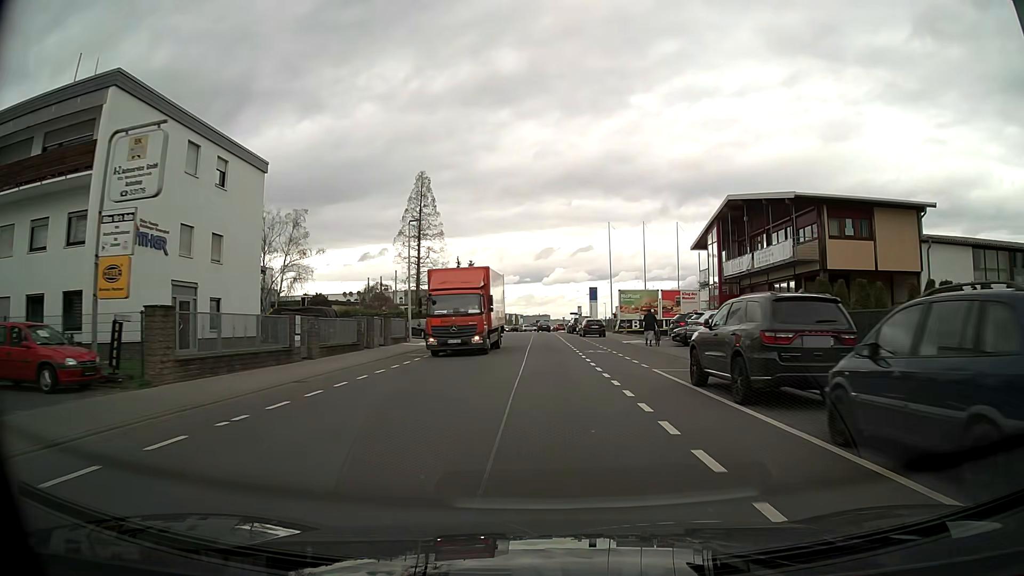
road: tertiary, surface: asphalt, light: Day
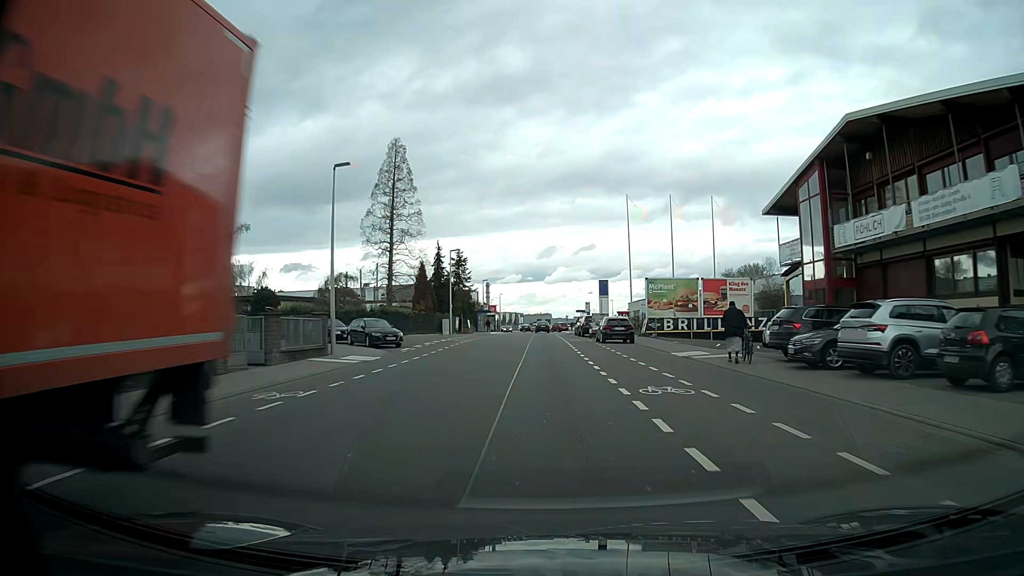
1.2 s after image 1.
(0.0, +16.1) m; 0°
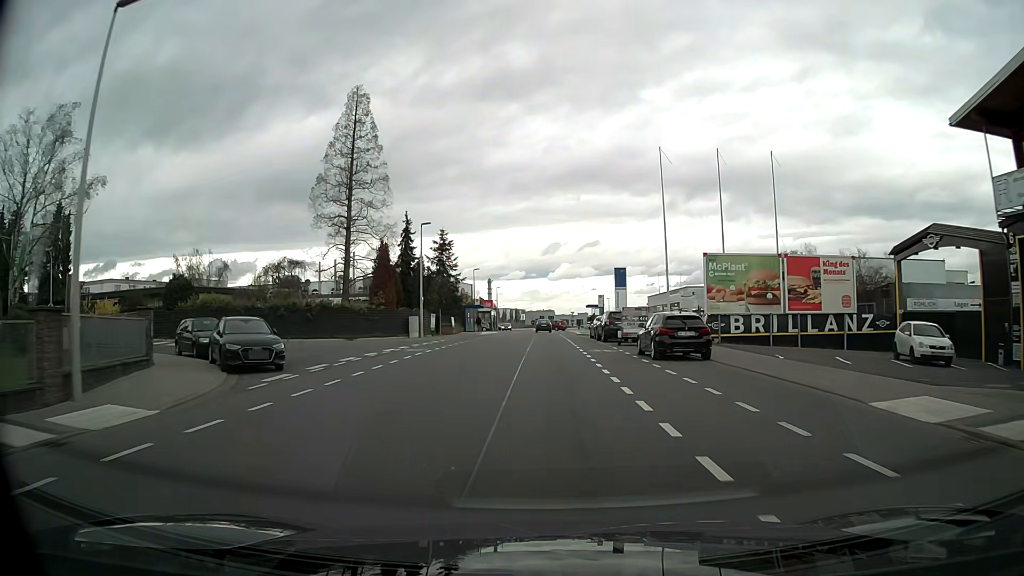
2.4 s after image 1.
(0.0, +16.3) m; 0°
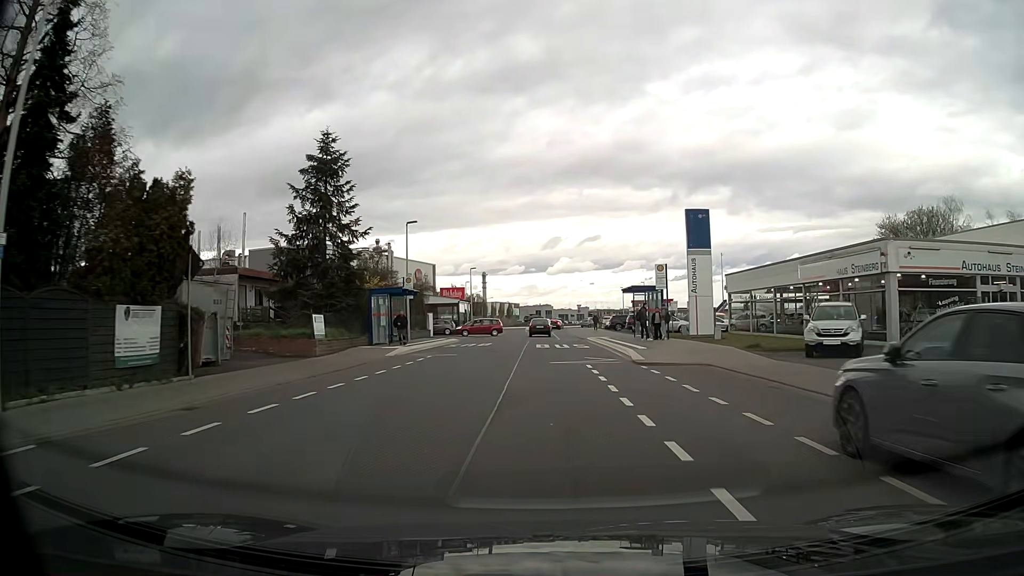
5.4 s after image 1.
(+0.2, +37.7) m; 0°
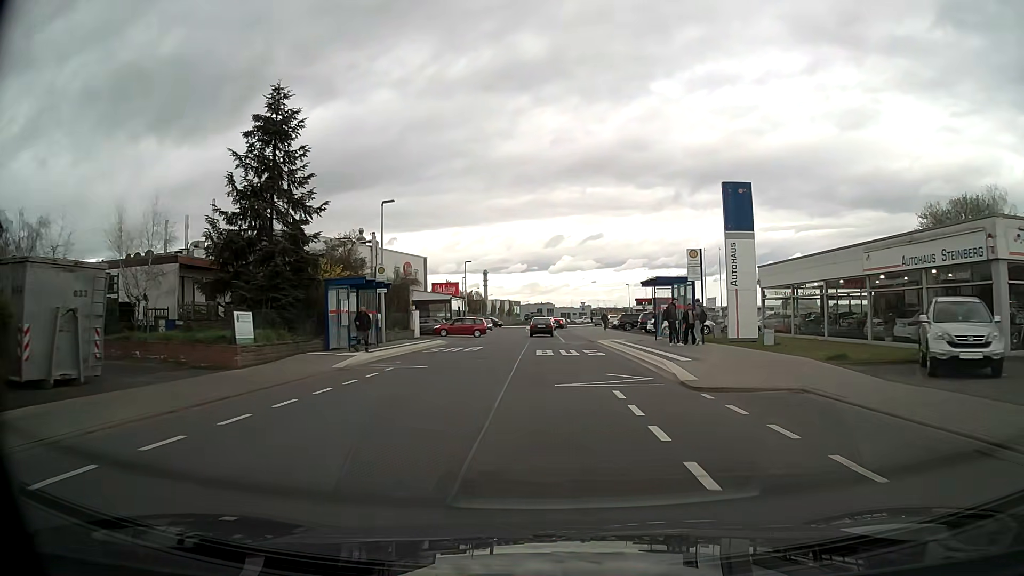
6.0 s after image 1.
(0.0, +7.1) m; 0°
